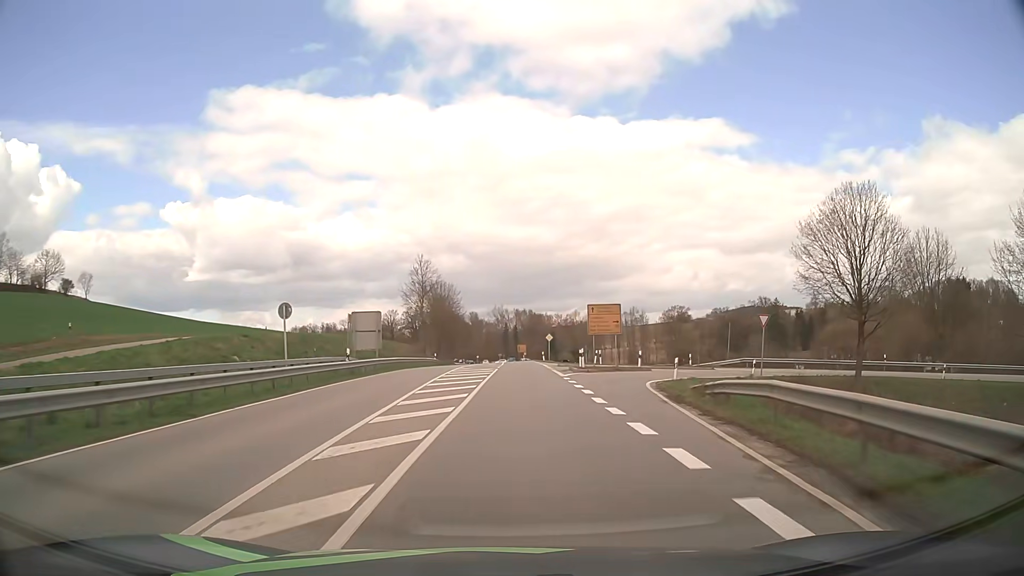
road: secondary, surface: asphalt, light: Day
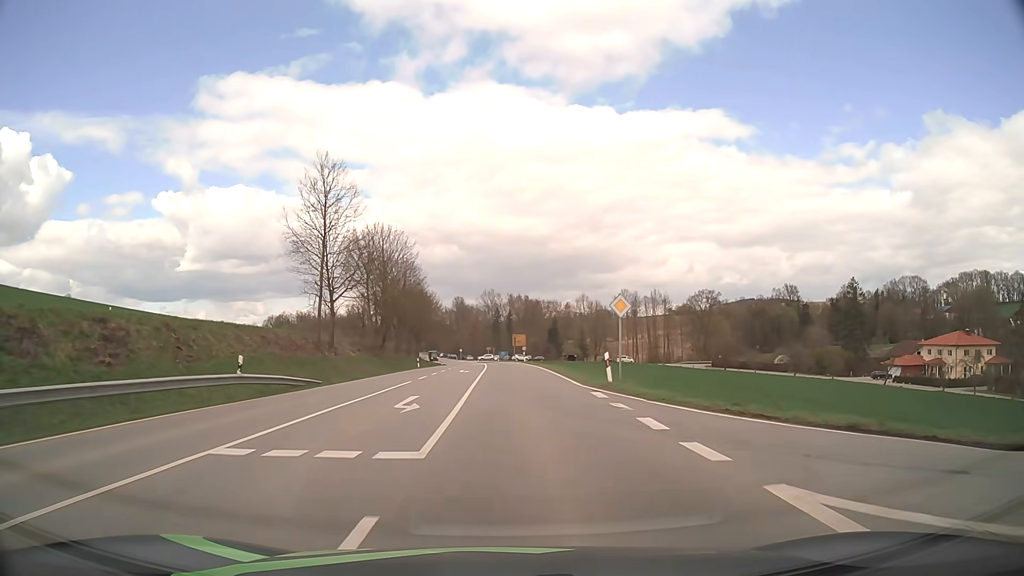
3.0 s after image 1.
(+0.7, +50.4) m; +1°
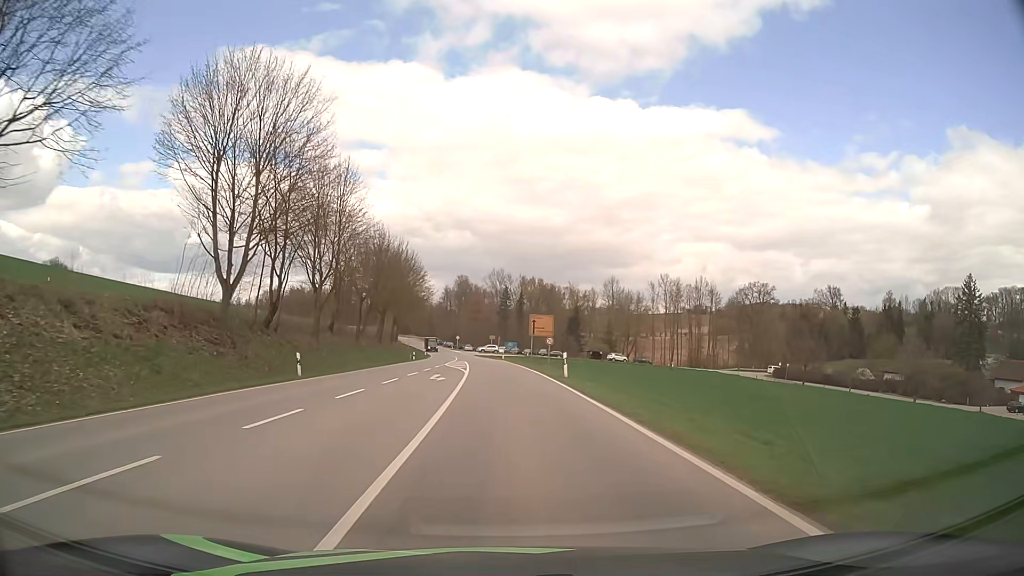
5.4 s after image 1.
(-0.1, +39.8) m; -1°
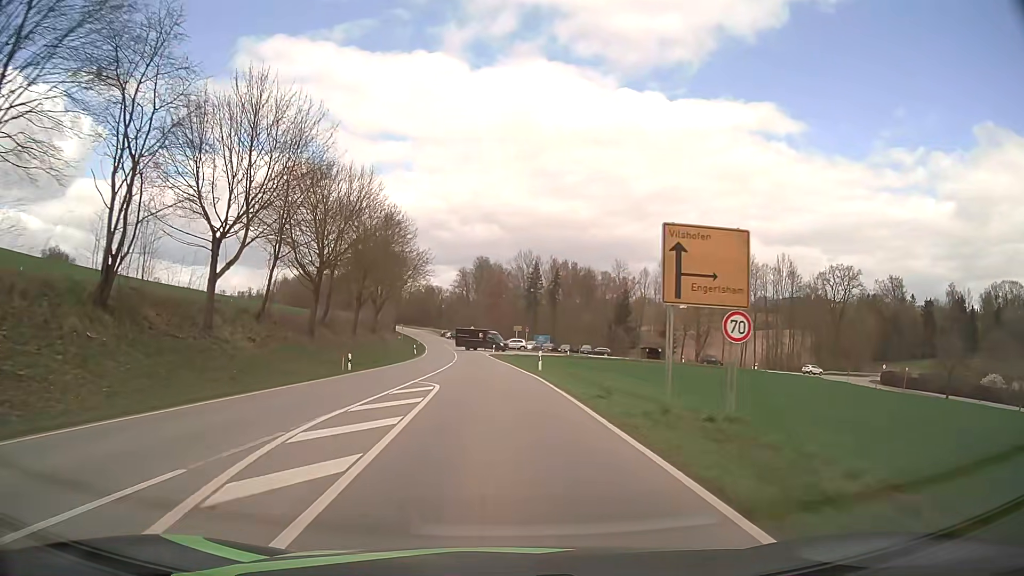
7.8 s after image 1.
(-0.5, +37.2) m; -2°
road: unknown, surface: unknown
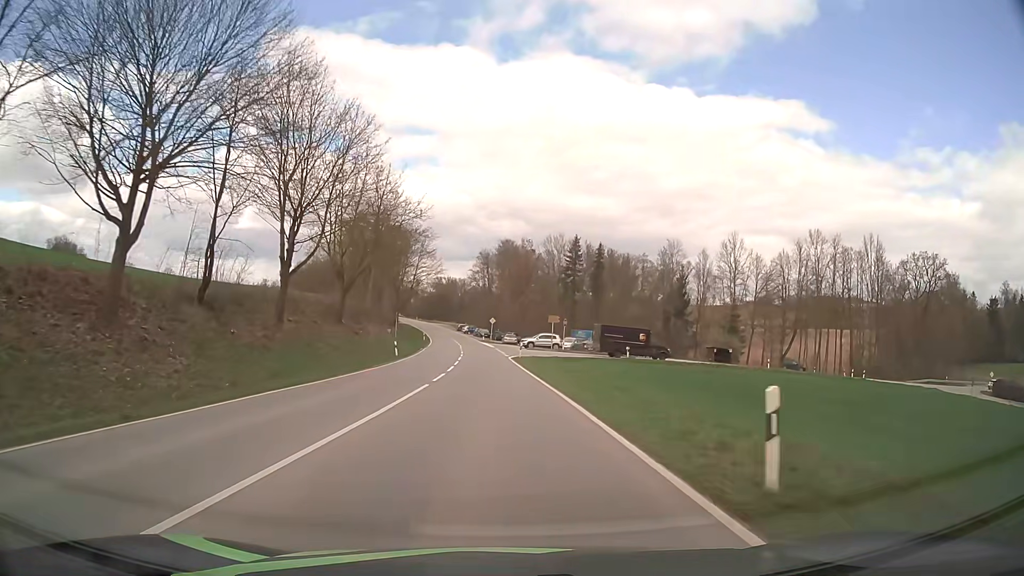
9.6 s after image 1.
(-0.5, +26.1) m; -2°
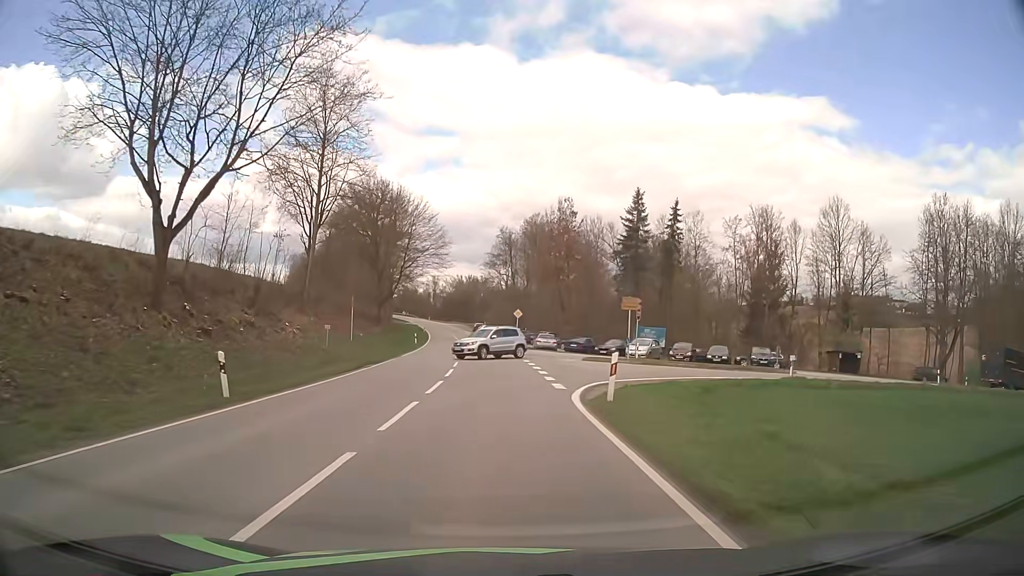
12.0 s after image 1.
(-0.5, +30.4) m; -2°
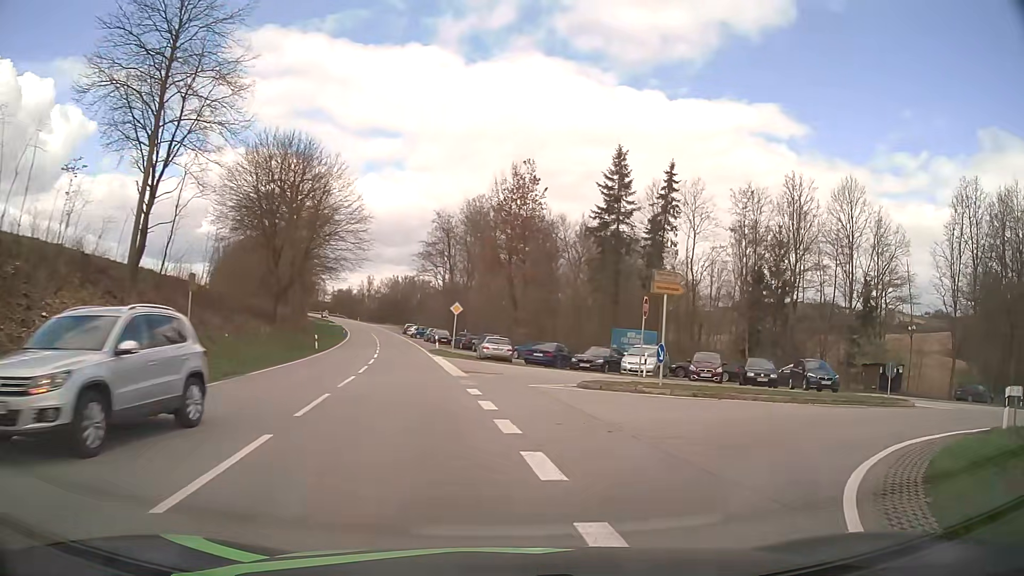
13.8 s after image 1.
(+0.1, +16.5) m; +5°
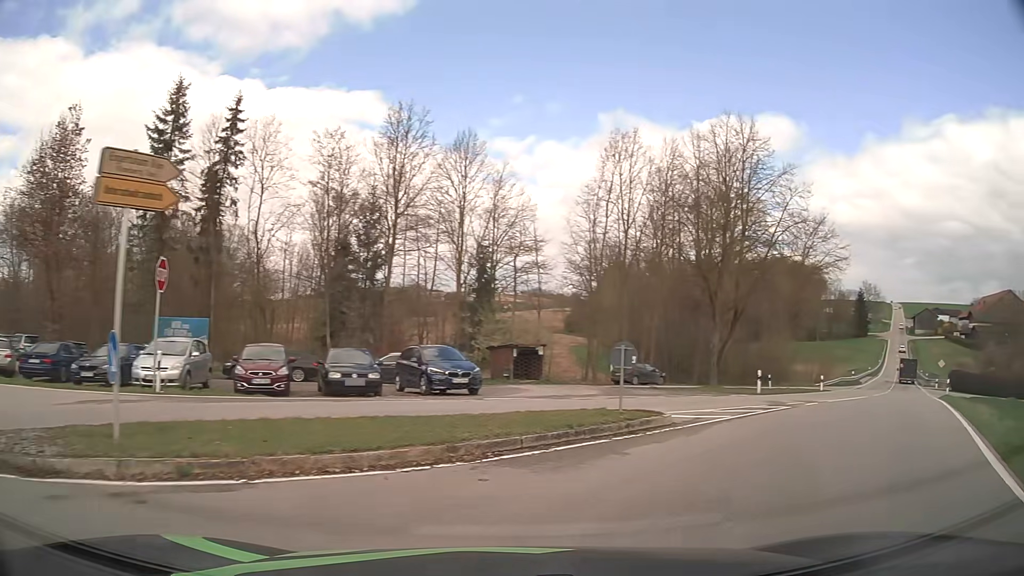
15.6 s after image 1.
(+3.2, +11.4) m; +35°
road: tertiary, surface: asphalt
